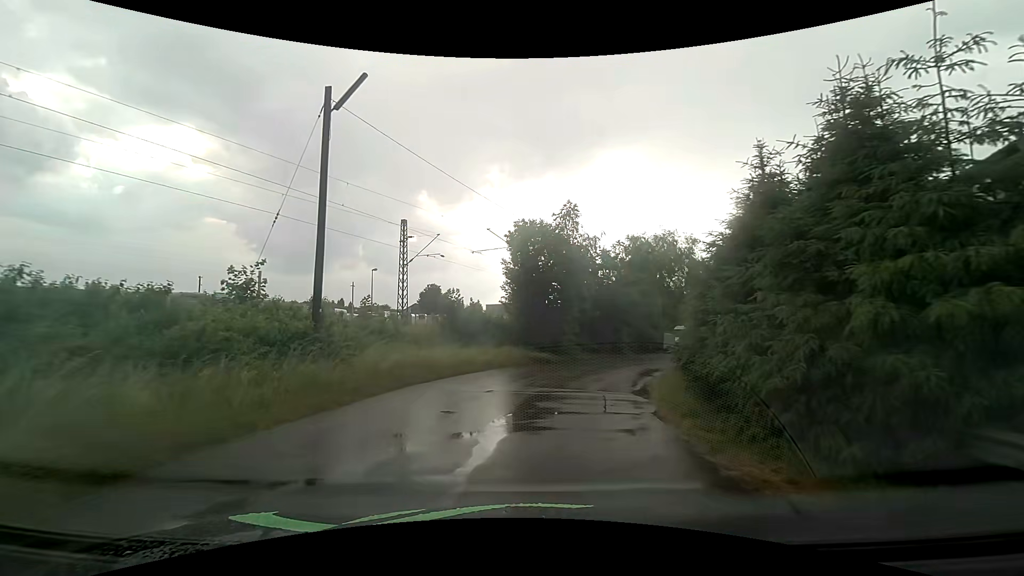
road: residential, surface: asphalt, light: Day
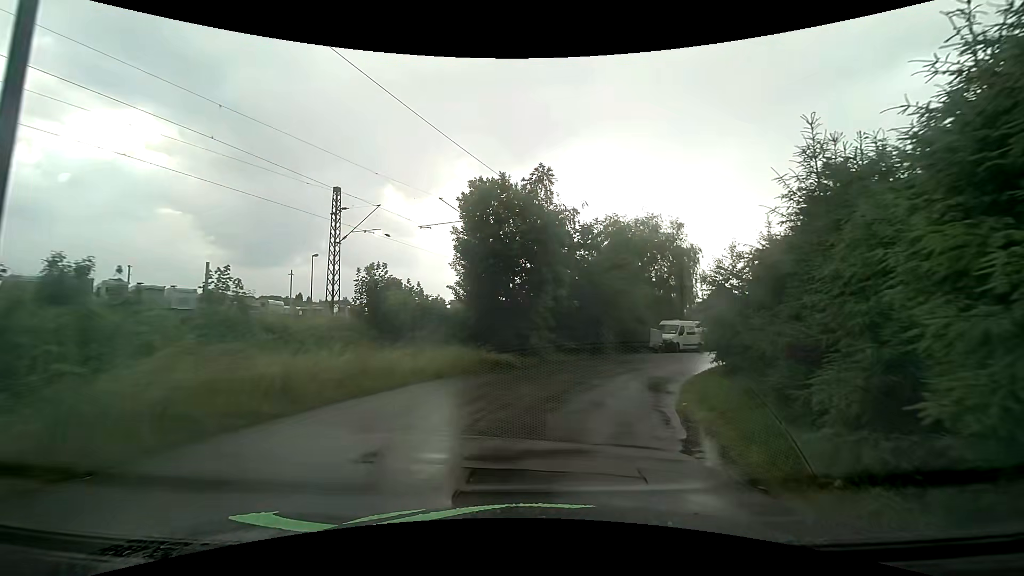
(+0.3, +7.3) m; +4°
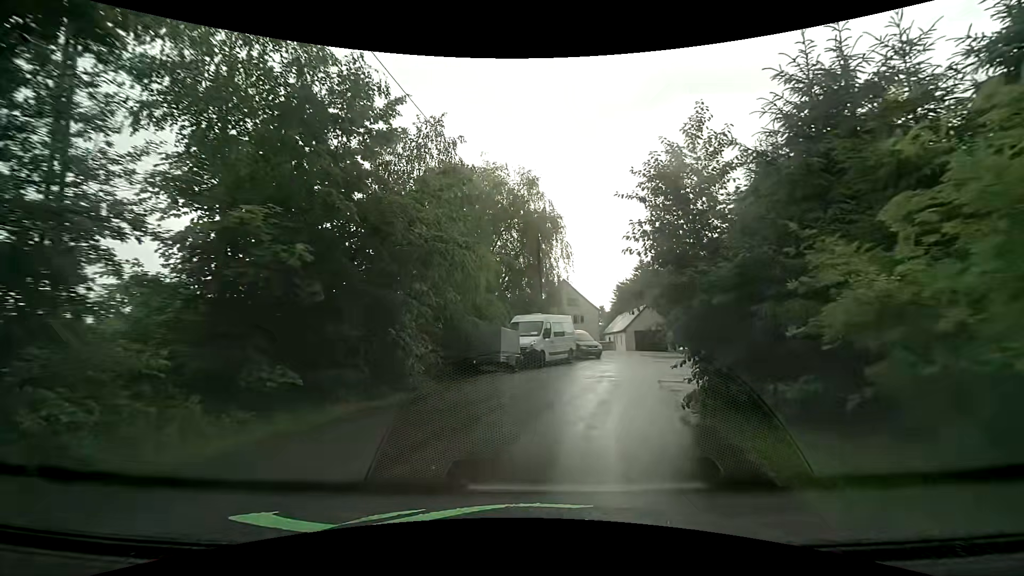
(+2.6, +17.0) m; +18°
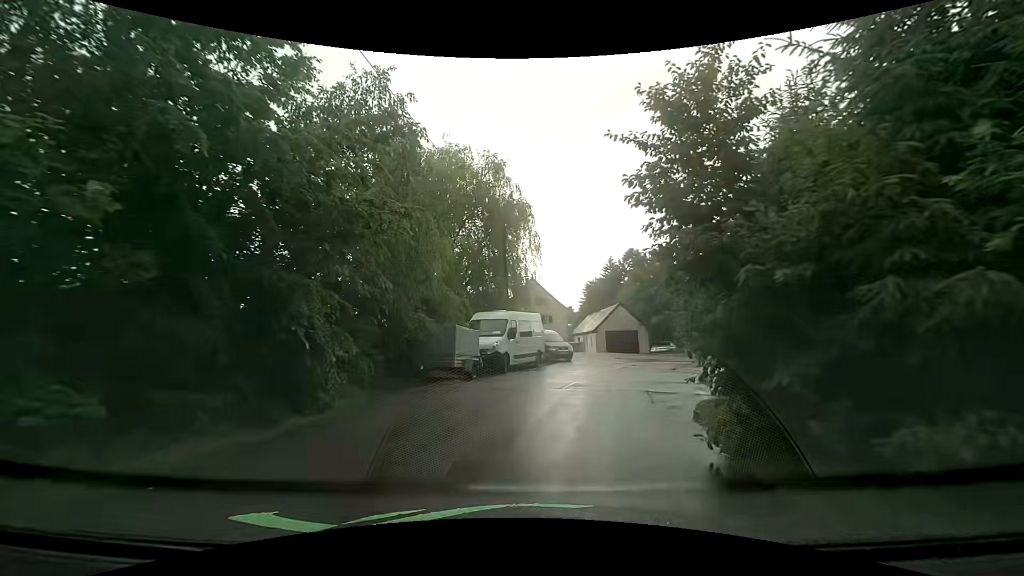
(+0.1, +3.1) m; +4°
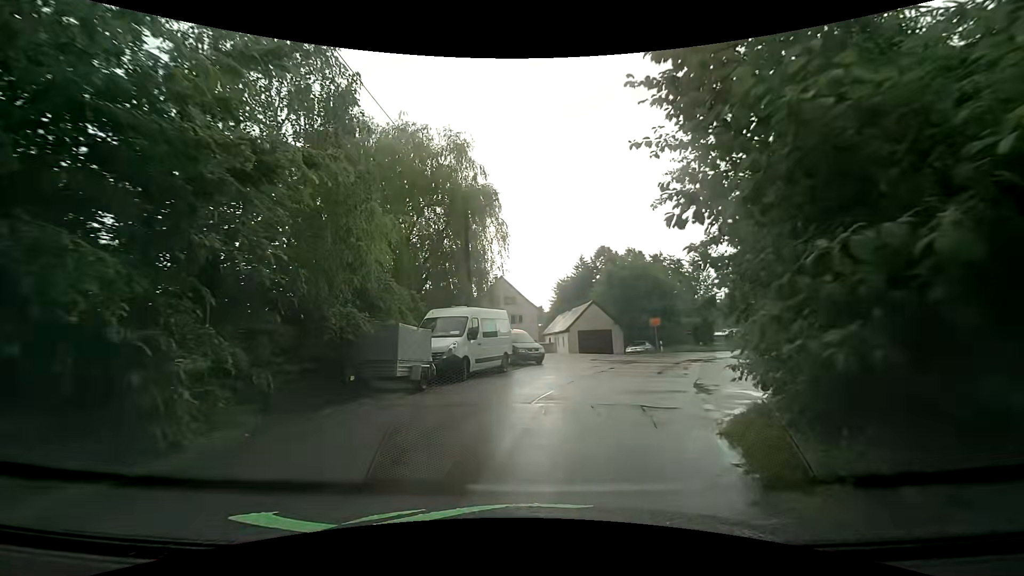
(+0.1, +3.0) m; +2°
(+1, +10) (+4, +19) (+13, +23) (+23, +26) (+32, +31) (+33, +40) (+26, +47) (+16, +45) (+10, +38) (+5, +29) m
